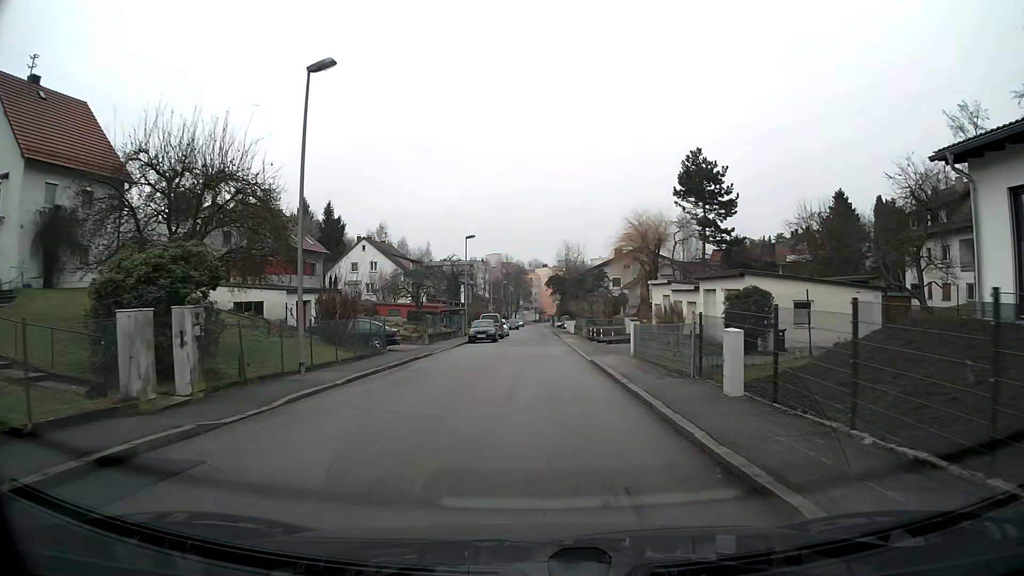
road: residential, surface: asphalt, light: Day
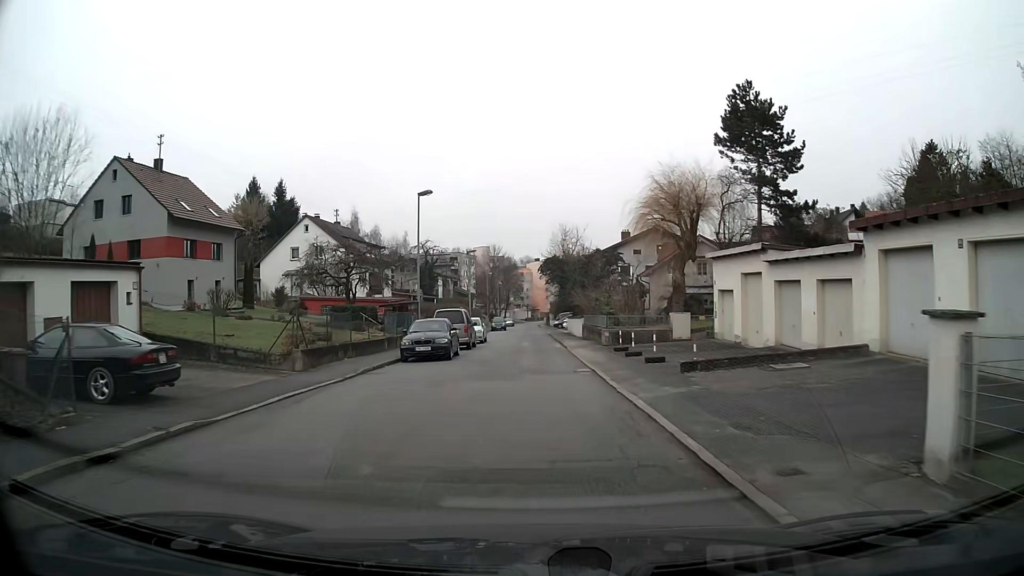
(+0.1, +18.9) m; 0°
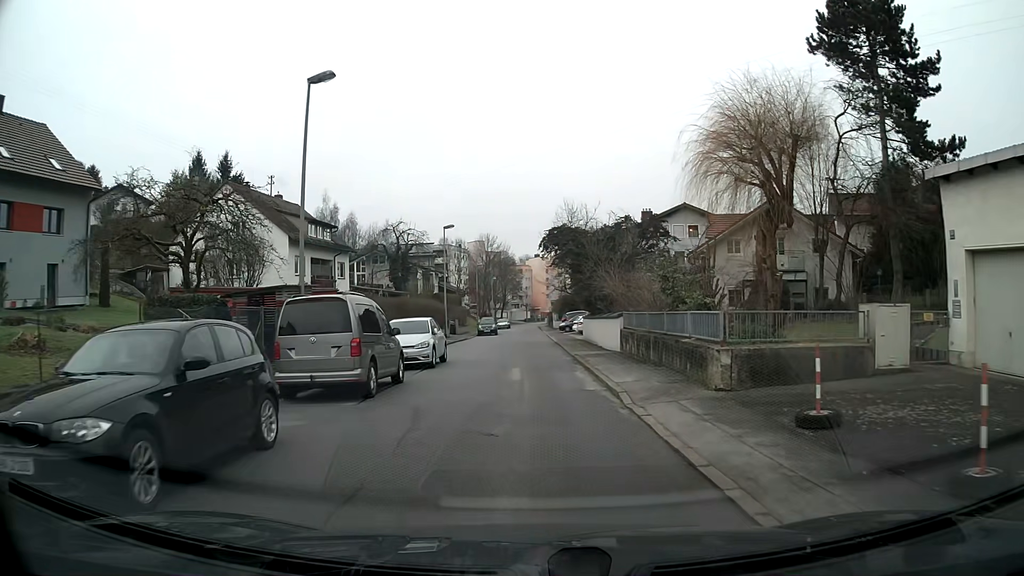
(0.0, +18.3) m; 0°
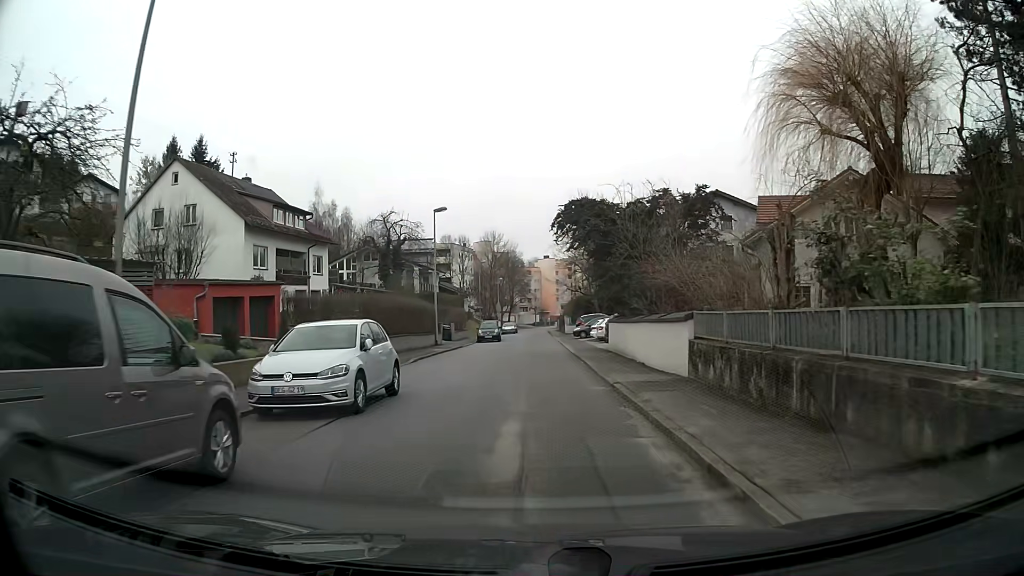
(-0.1, +9.0) m; -1°
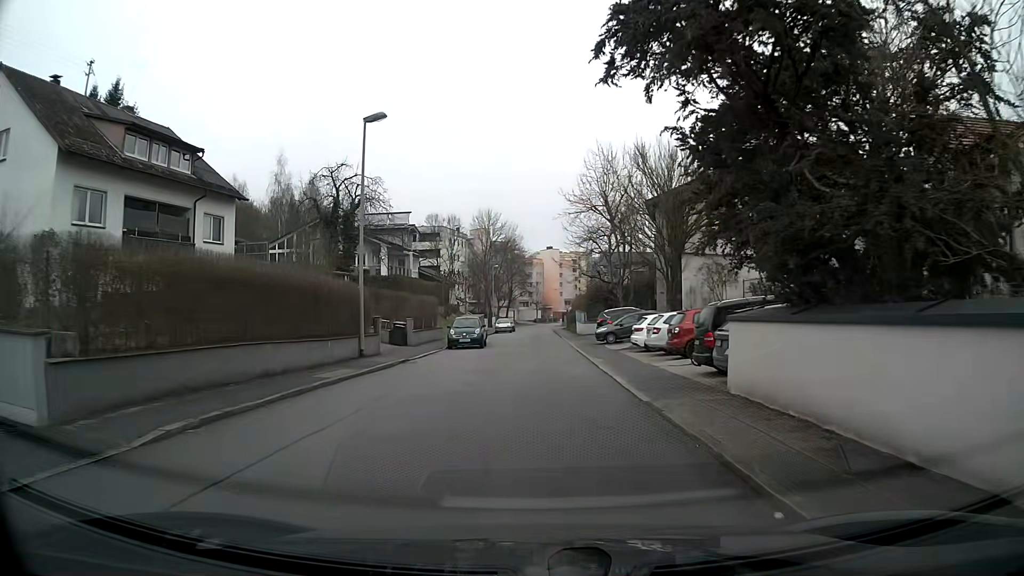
(0.0, +17.9) m; 0°
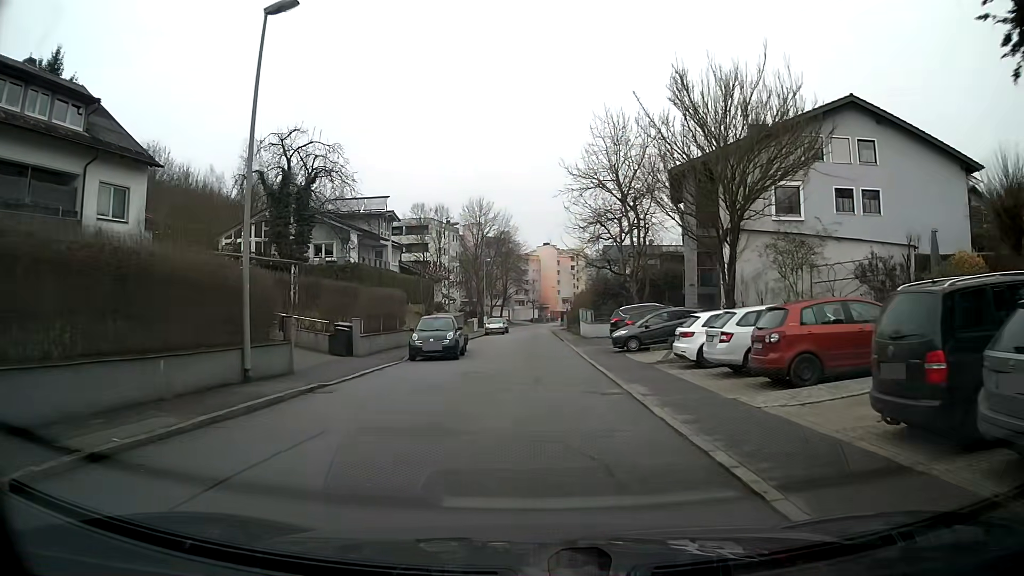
(-0.1, +9.0) m; -2°
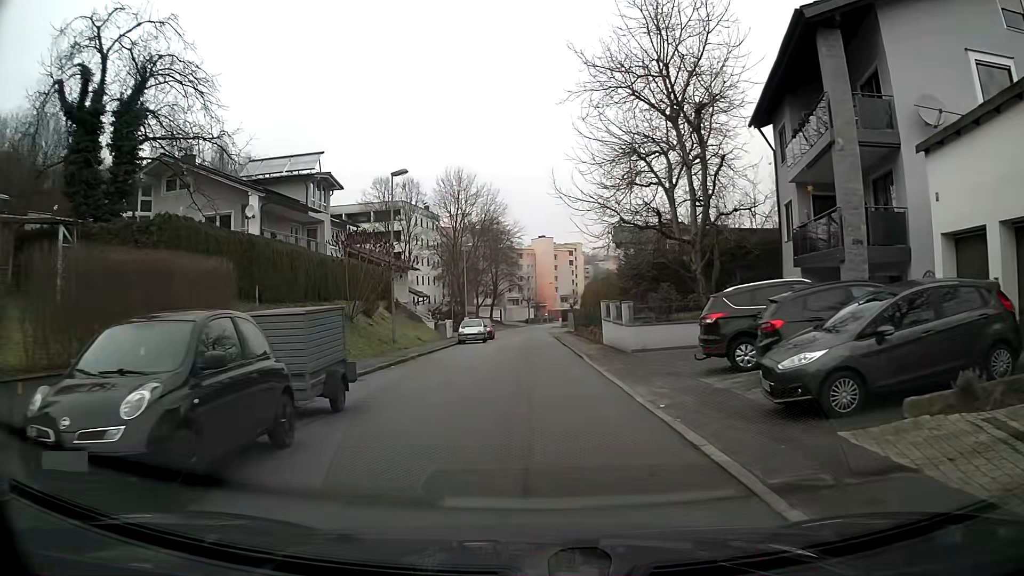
(+0.6, +18.0) m; +2°
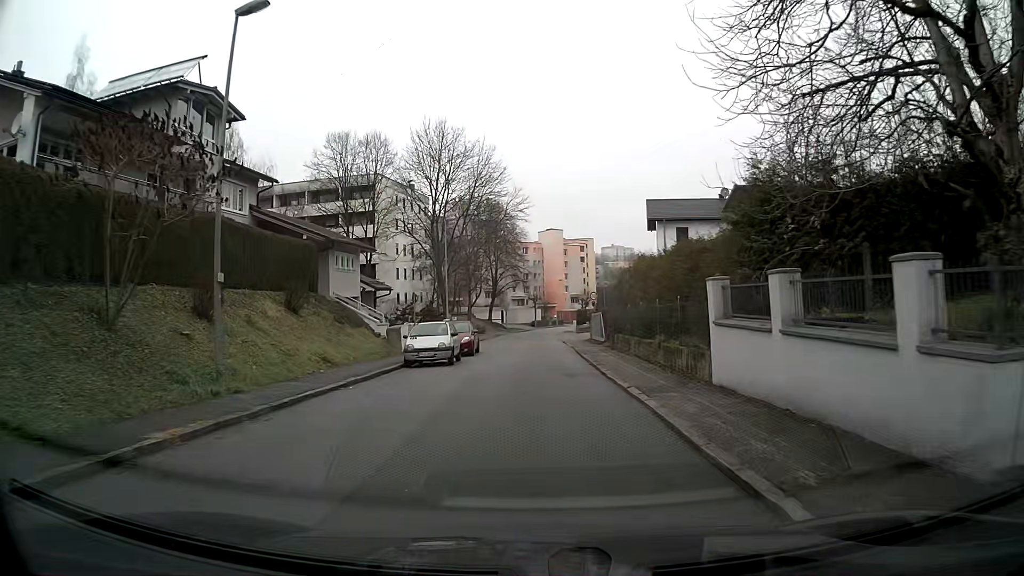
(+0.1, +18.1) m; +1°
(0, +10) (0, +20) (-1, +30) (-1, +40) (-1, +50) (-1, +60) (-1, +70) (0, +80) (+1, +90) (+3, +100) m
